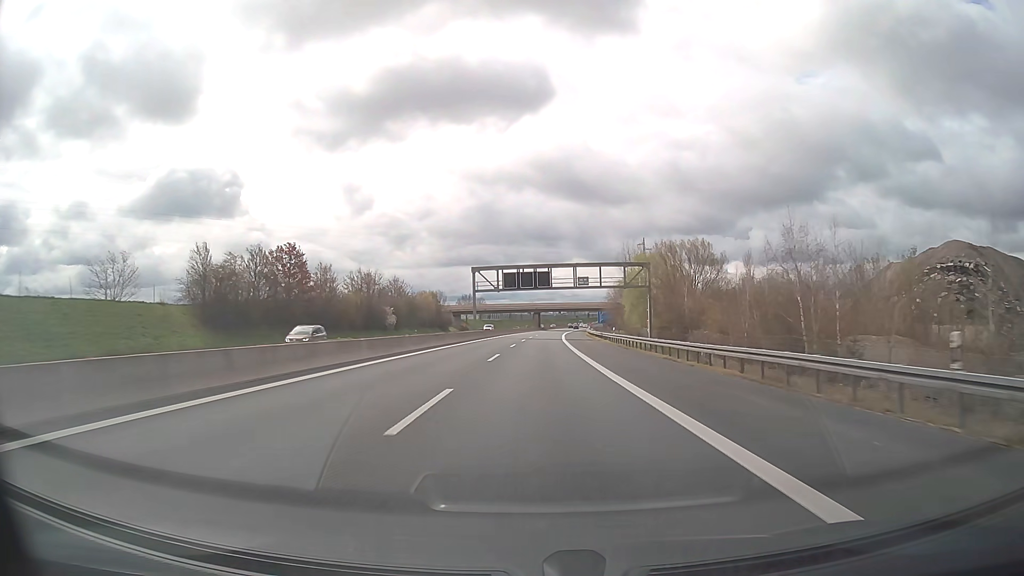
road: motorway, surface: asphalt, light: Day
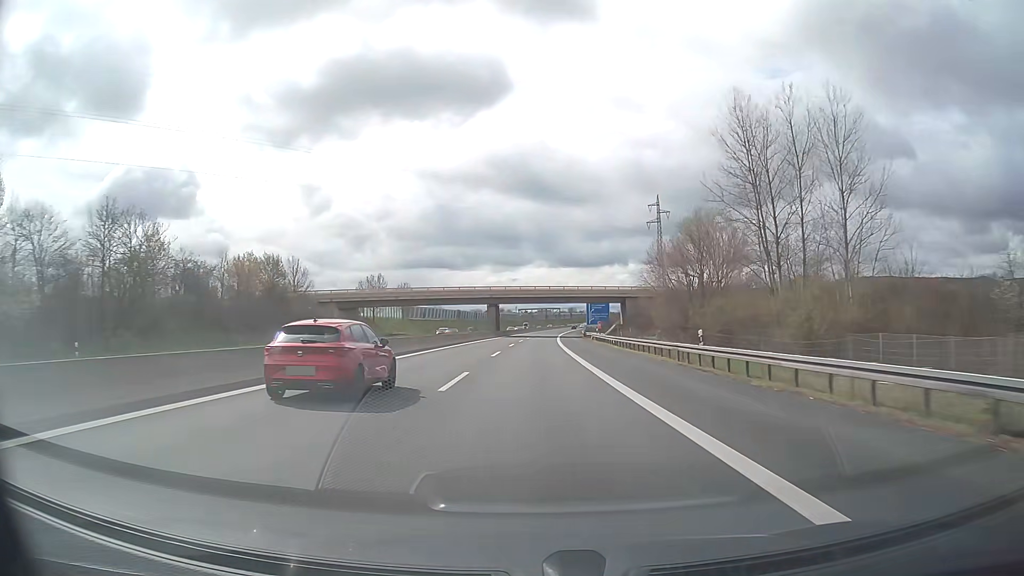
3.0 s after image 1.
(+2.2, +84.0) m; +3°
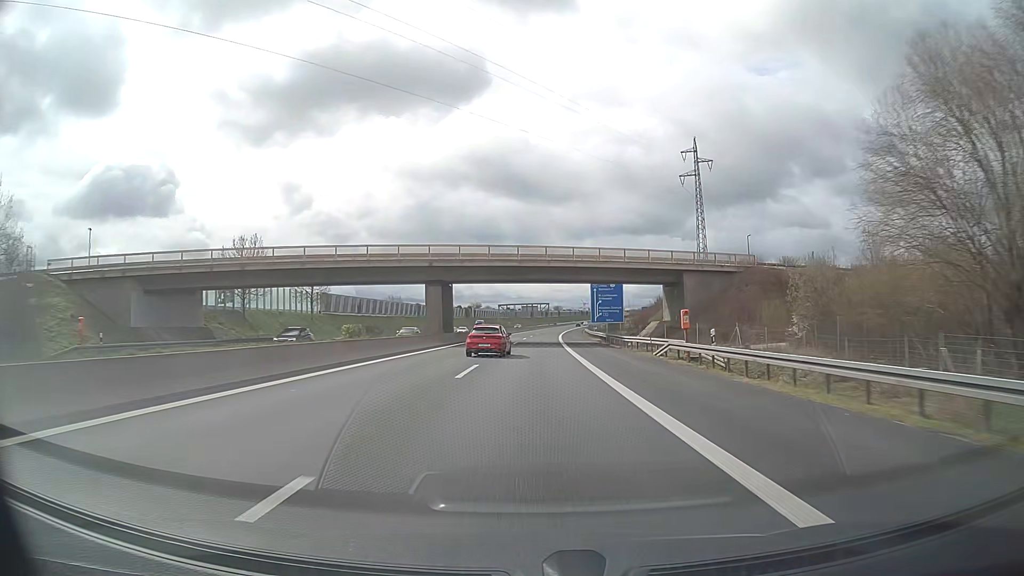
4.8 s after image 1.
(+0.6, +50.4) m; +1°
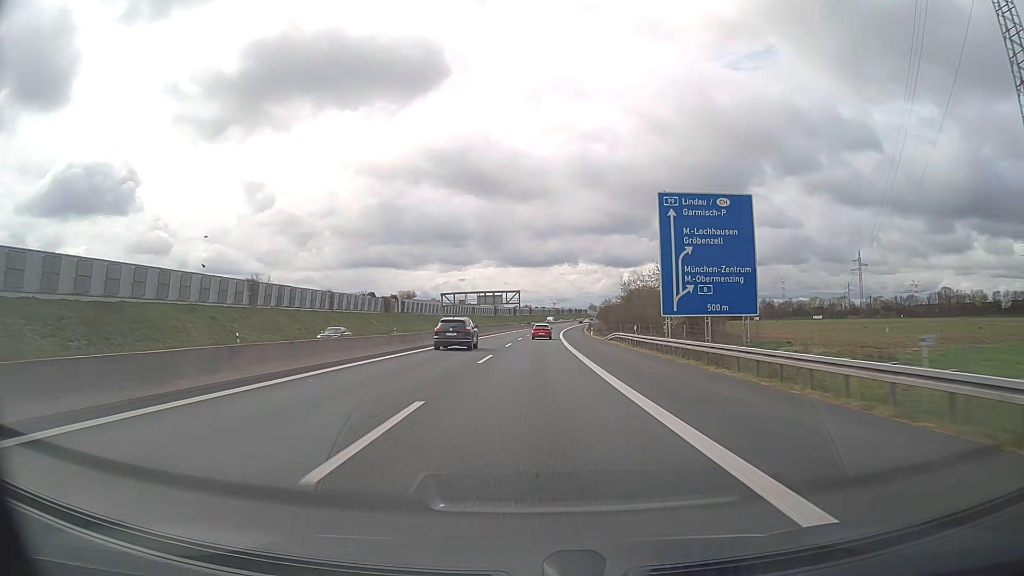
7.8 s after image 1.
(+1.7, +84.0) m; +3°
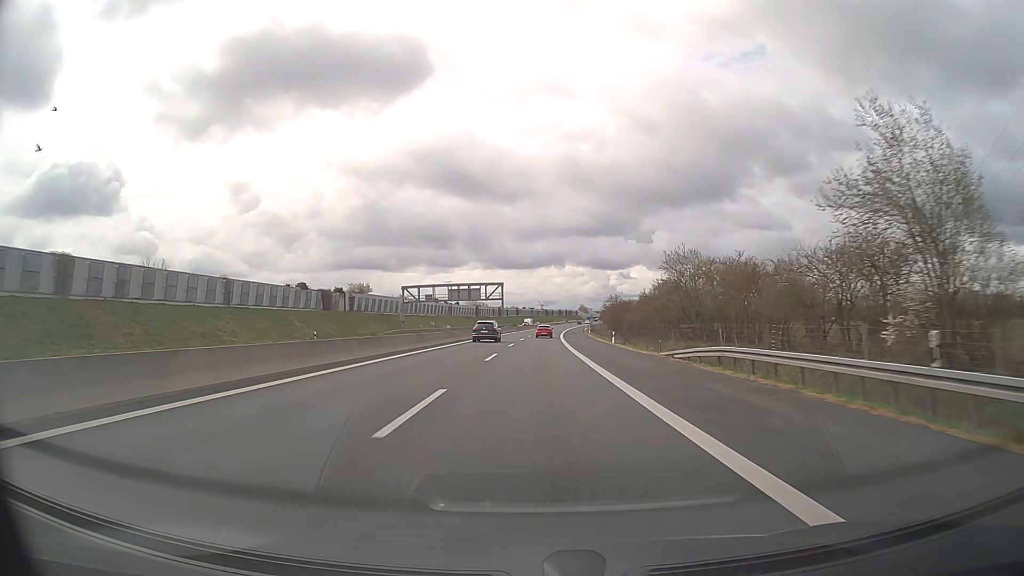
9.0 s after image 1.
(+0.3, +33.6) m; +1°
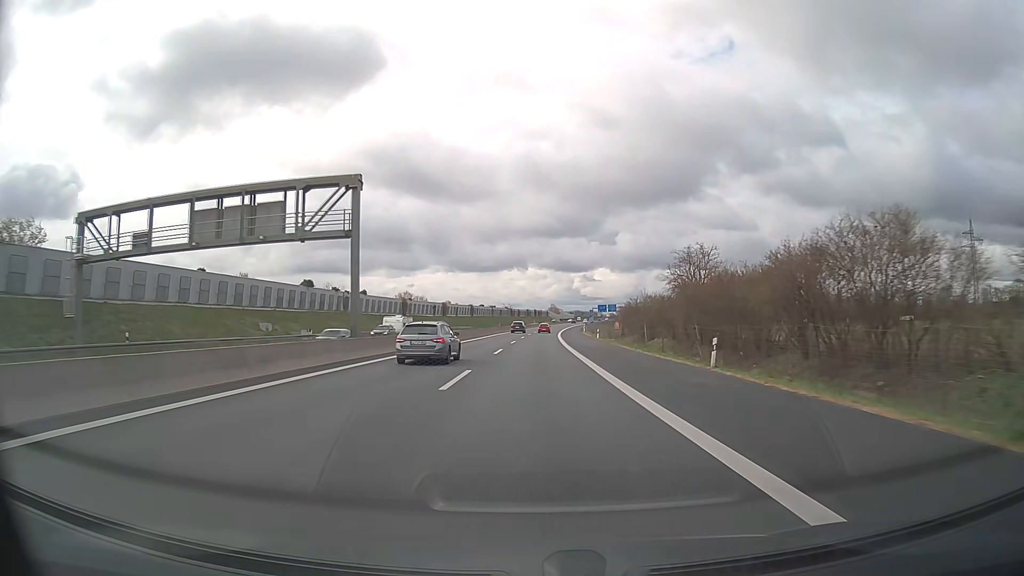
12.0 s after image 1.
(+2.1, +83.8) m; +3°
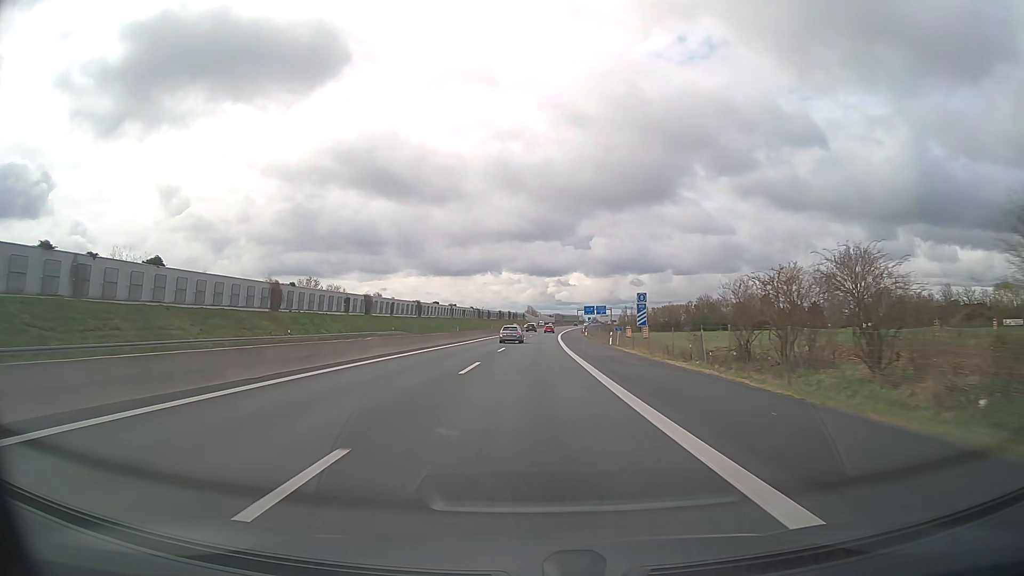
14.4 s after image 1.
(+1.3, +67.0) m; +2°
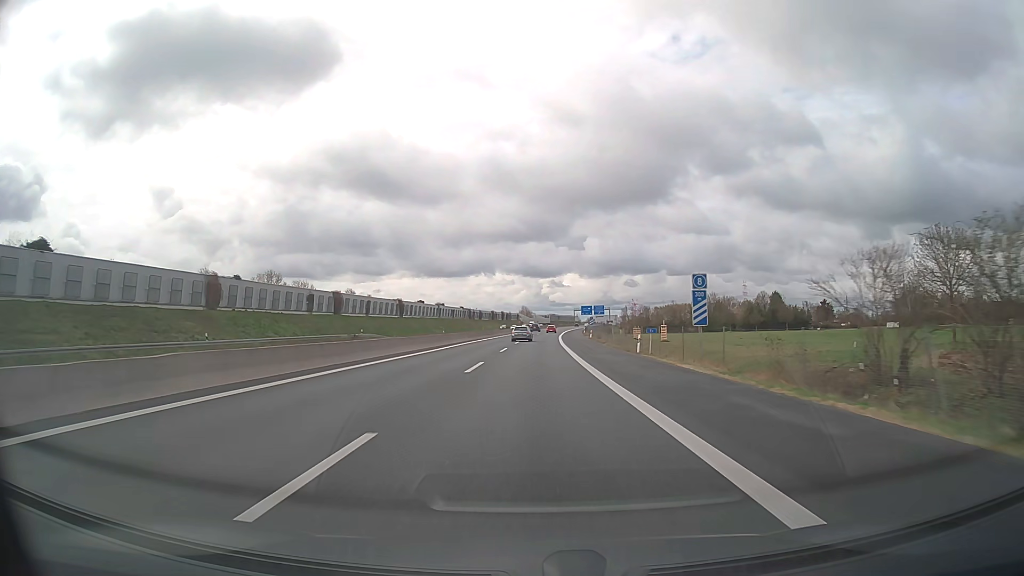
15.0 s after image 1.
(+0.1, +16.8) m; +1°
(0, +10) (0, +20) (0, +30) (0, +40) (+1, +50) (+1, +60) (+1, +70) (+2, +80) (+2, +90) (+3, +100) m
